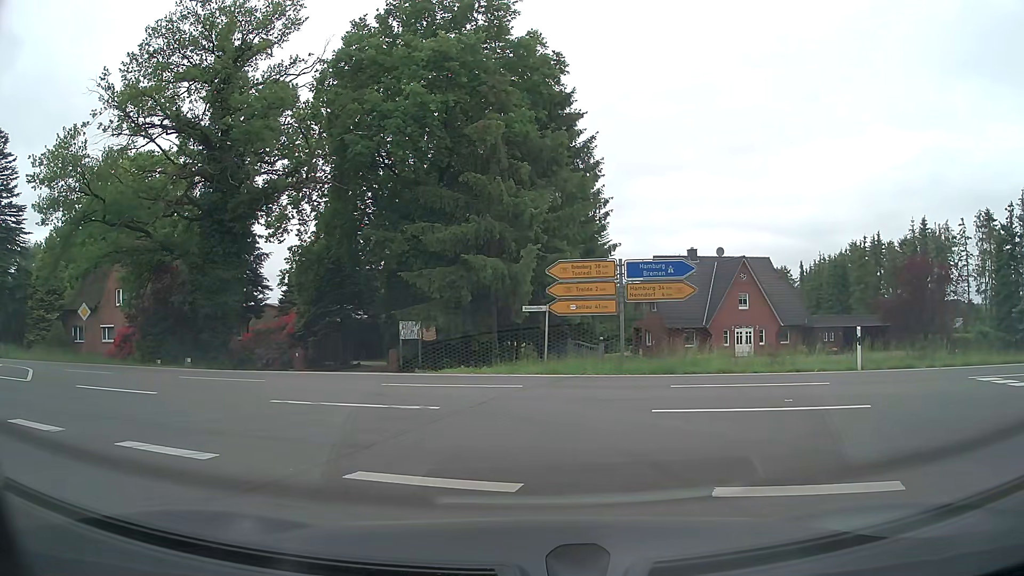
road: tertiary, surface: asphalt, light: Day
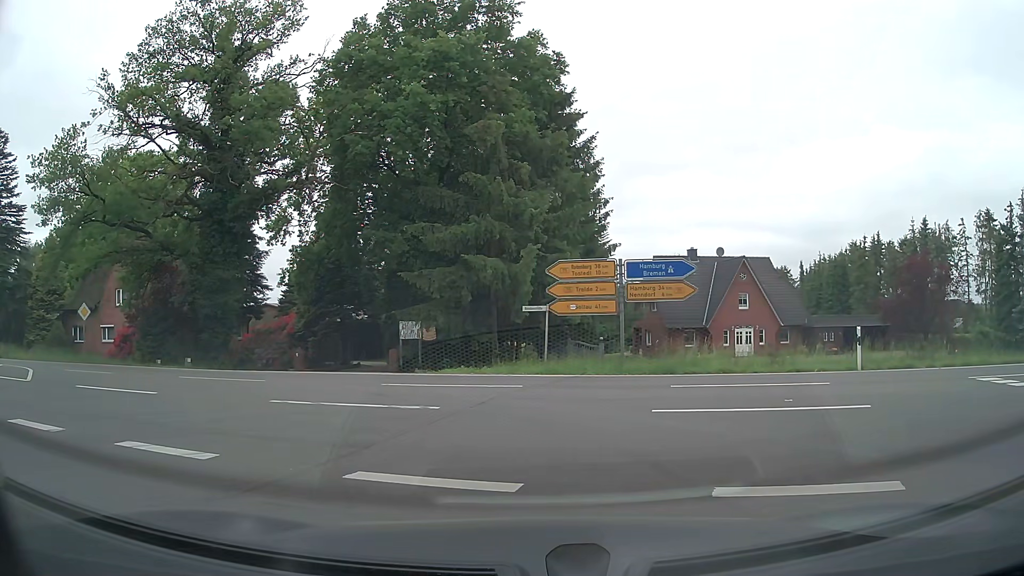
(0.0, 0.0) m; 0°
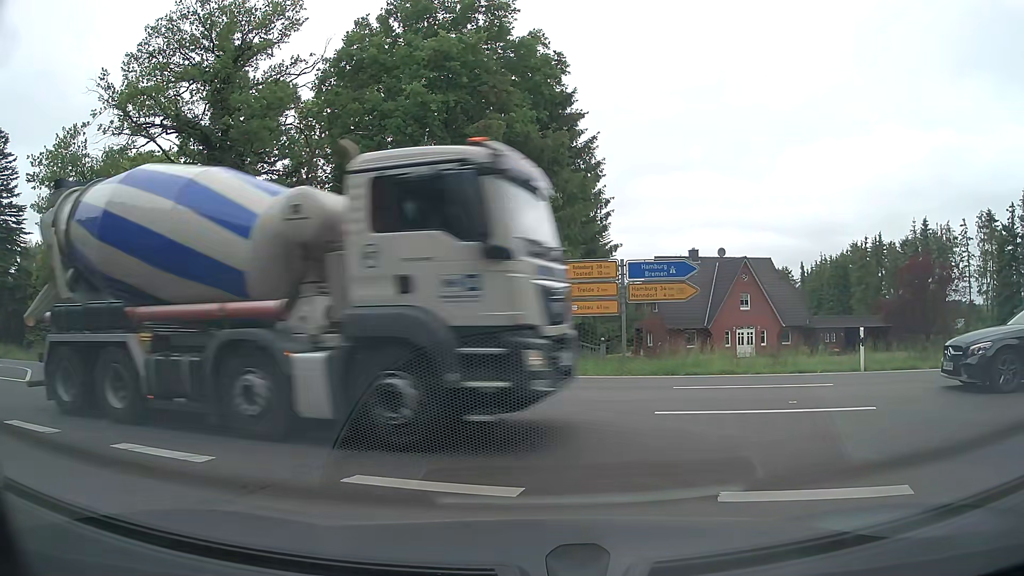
(0.0, +0.1) m; 0°
